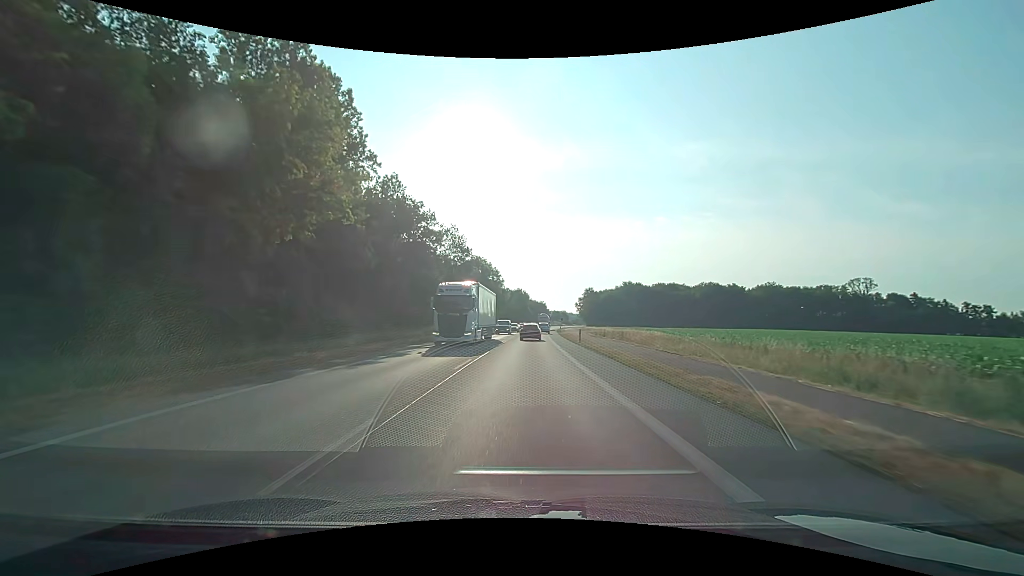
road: primary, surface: asphalt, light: Day
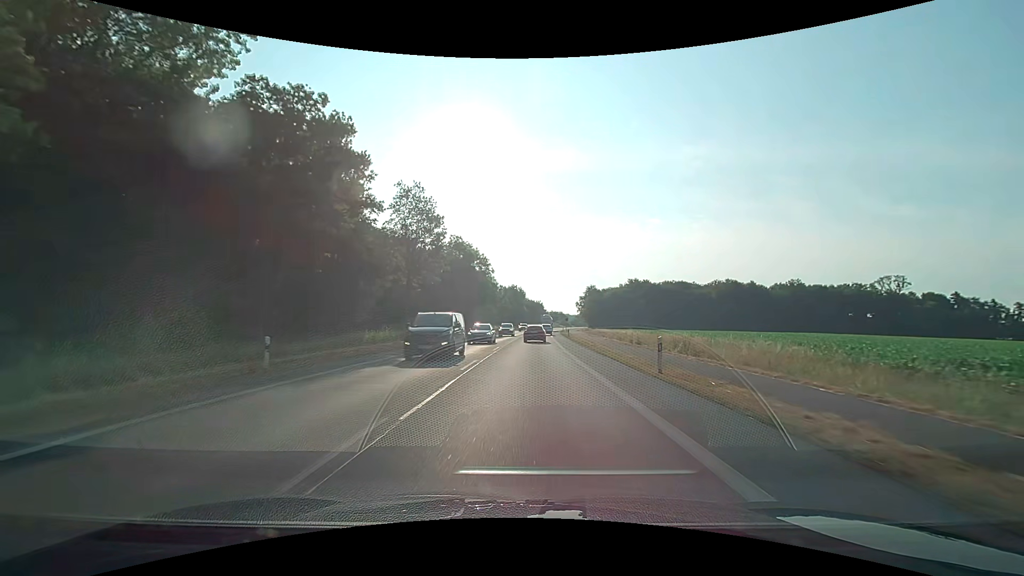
(+0.1, +23.8) m; +1°
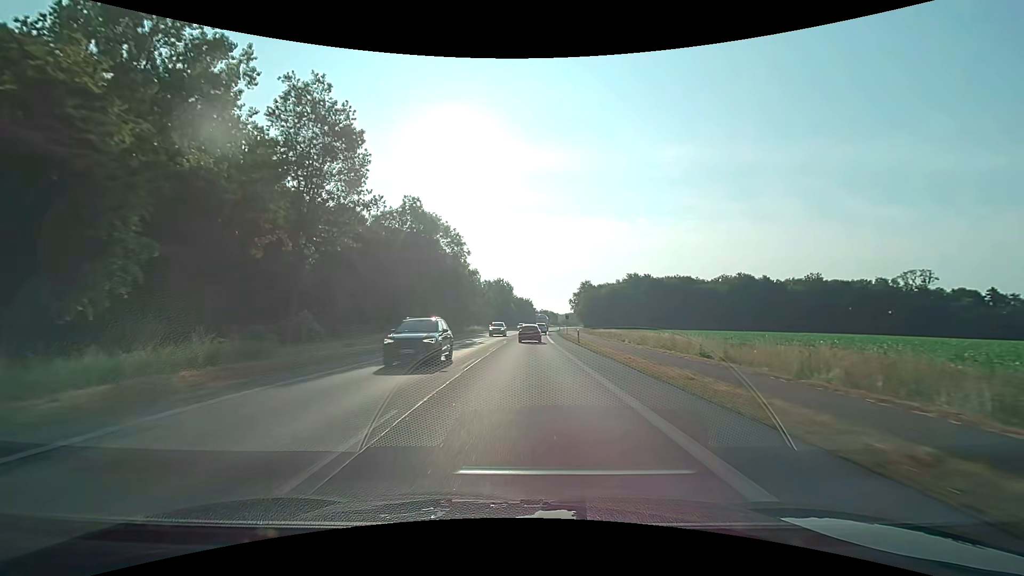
(+0.2, +23.3) m; +1°
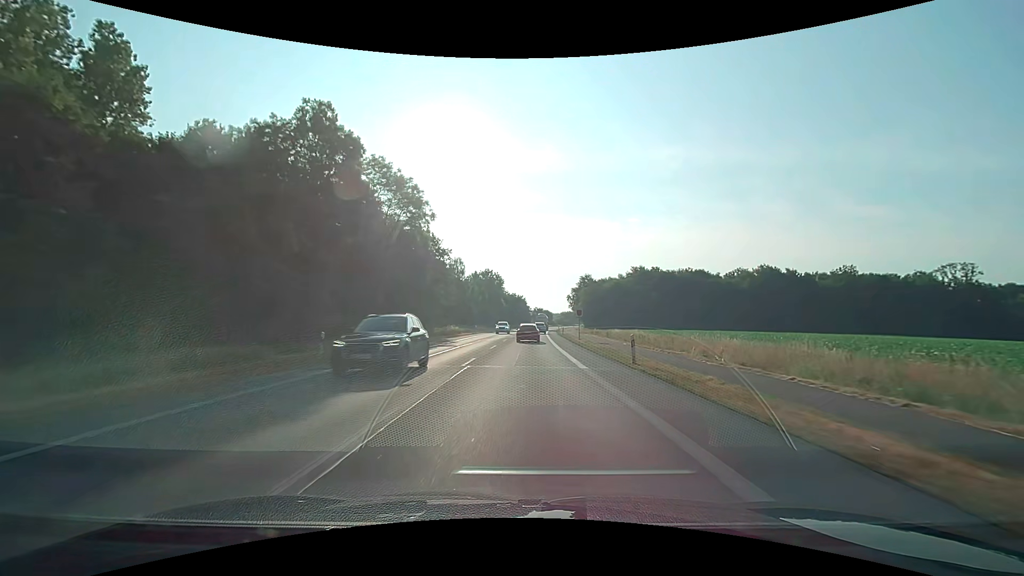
(+0.2, +23.1) m; +1°
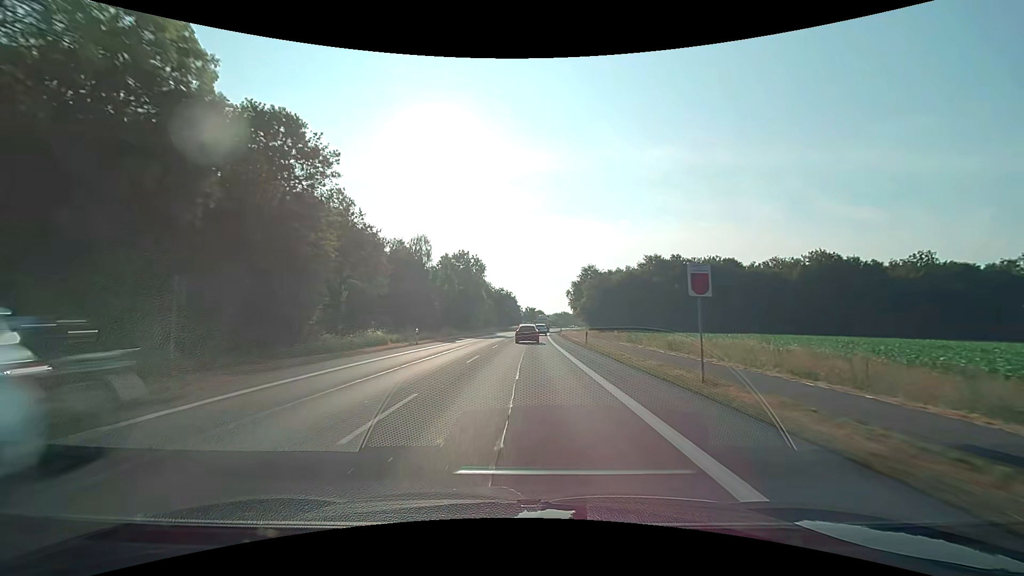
(+0.4, +34.4) m; +1°
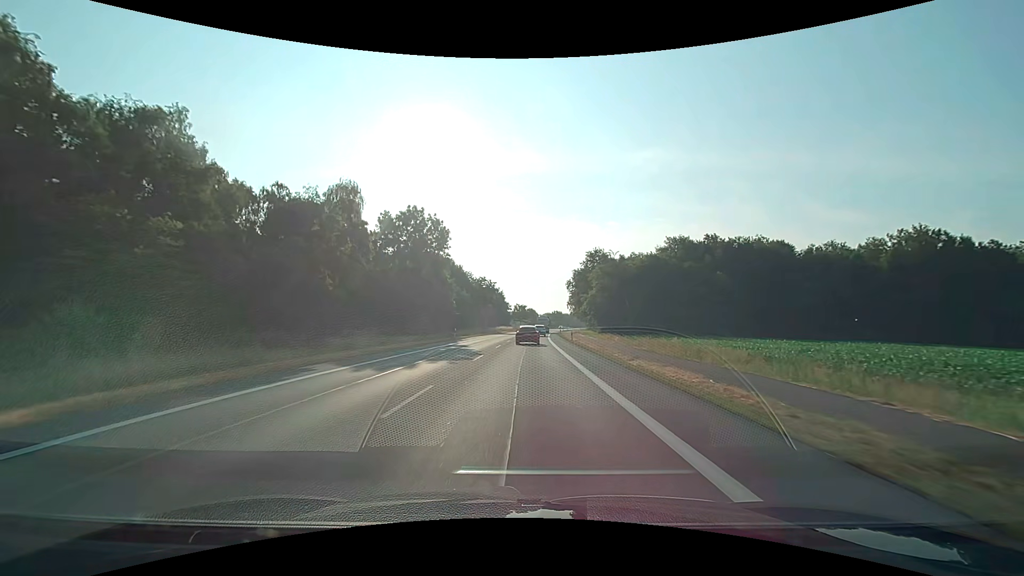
(+0.4, +34.4) m; +1°
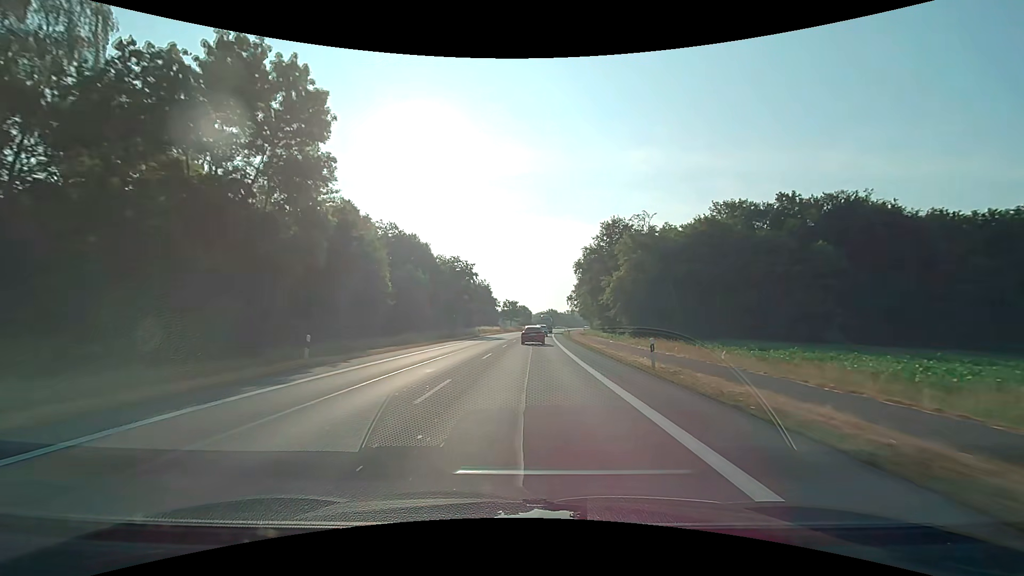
(+0.2, +34.8) m; +1°
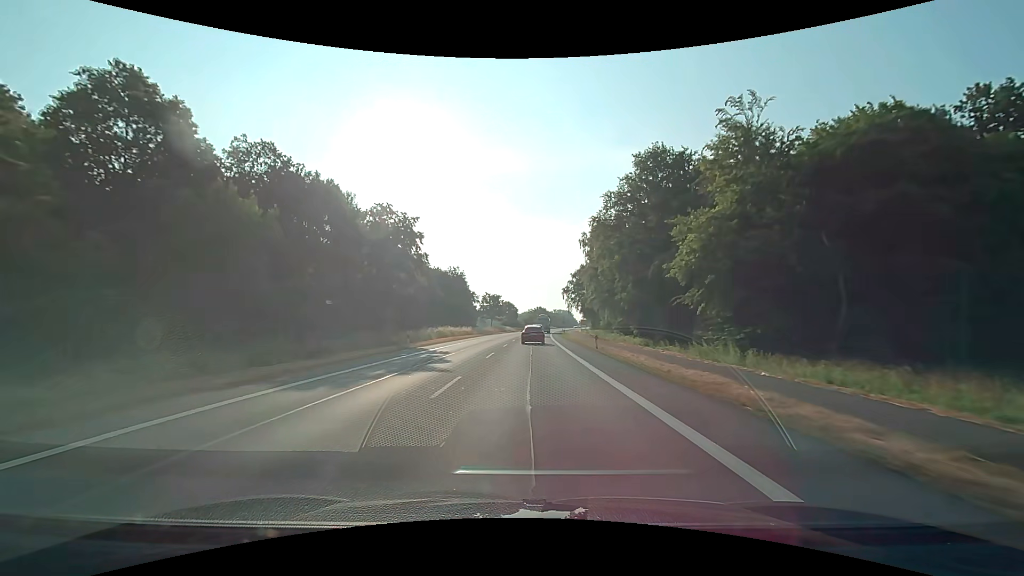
(+0.5, +35.3) m; +2°
(0, +10) (0, +20) (0, +30) (+1, +40) (+1, +50) (+1, +60) (+2, +70) (+2, +80) (+3, +90) (+3, +100) m
